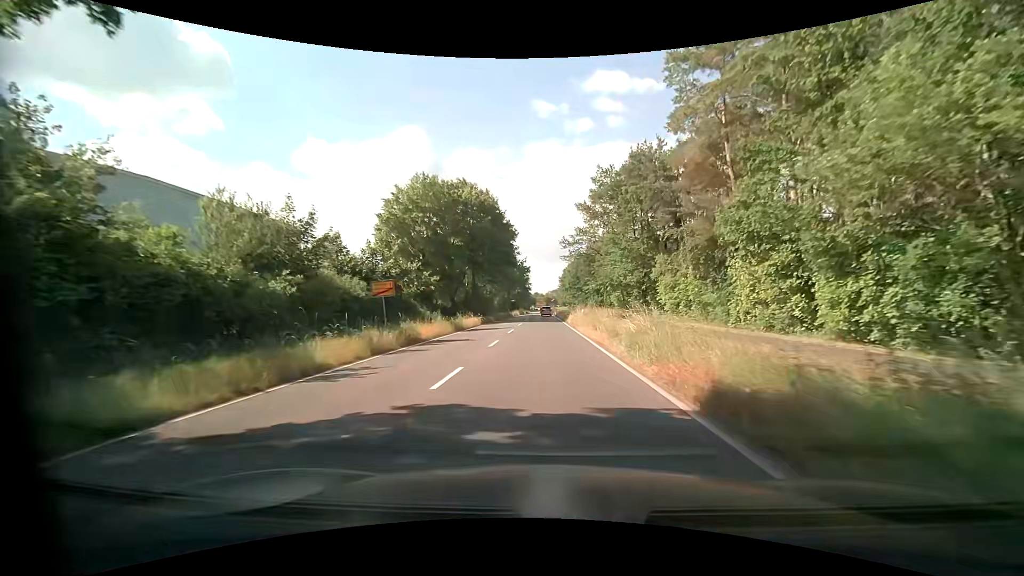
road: tertiary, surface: asphalt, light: Day
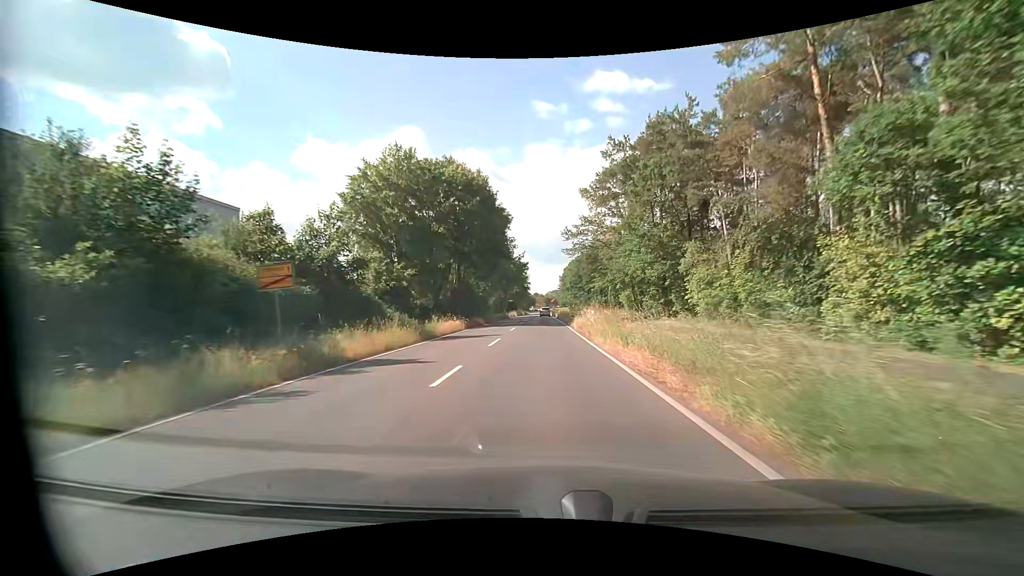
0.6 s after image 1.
(0.0, +8.9) m; 0°
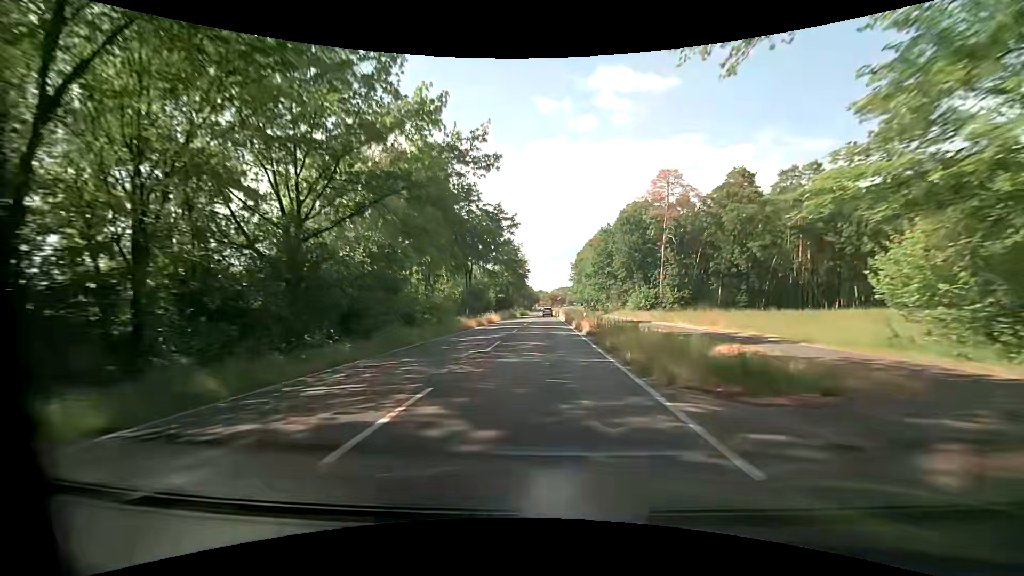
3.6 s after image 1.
(-0.3, +49.8) m; -1°
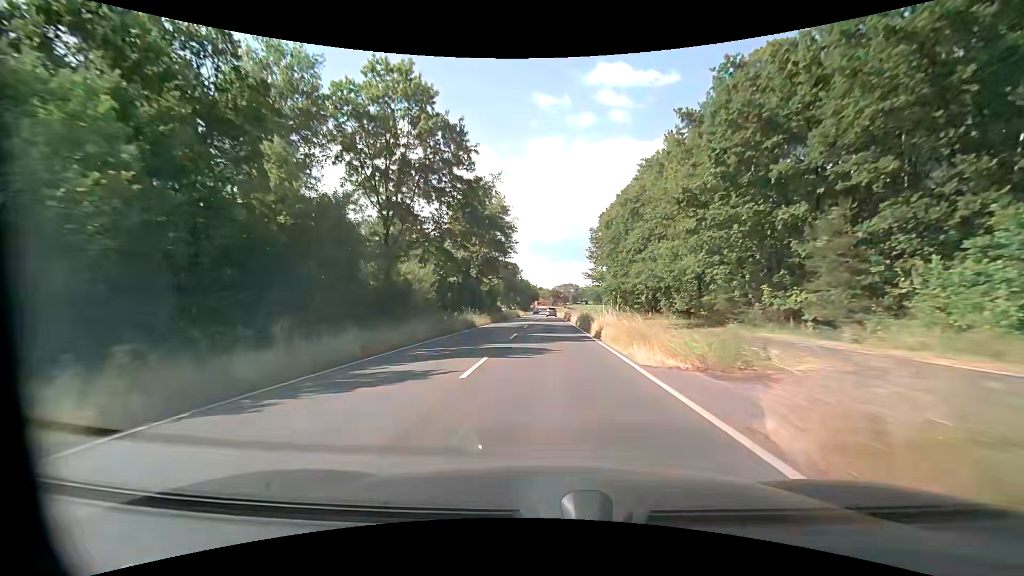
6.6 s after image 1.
(+0.5, +55.6) m; 0°
(0, +10) (0, +20) (0, +30) (0, +40) (0, +50) (0, +60) (0, +70) (0, +80) (0, +90) (0, +100) m
